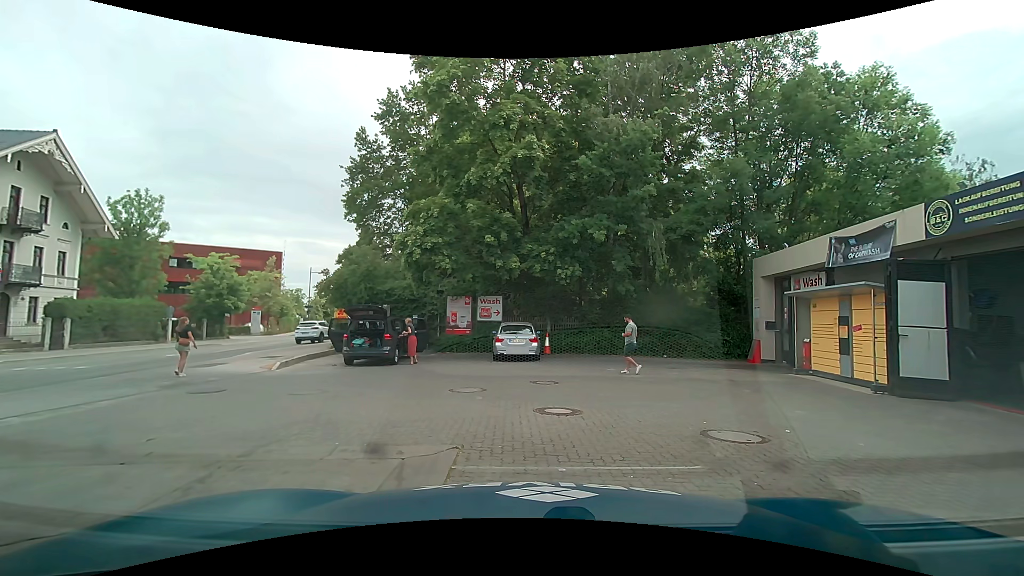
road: secondary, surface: asphalt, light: Day
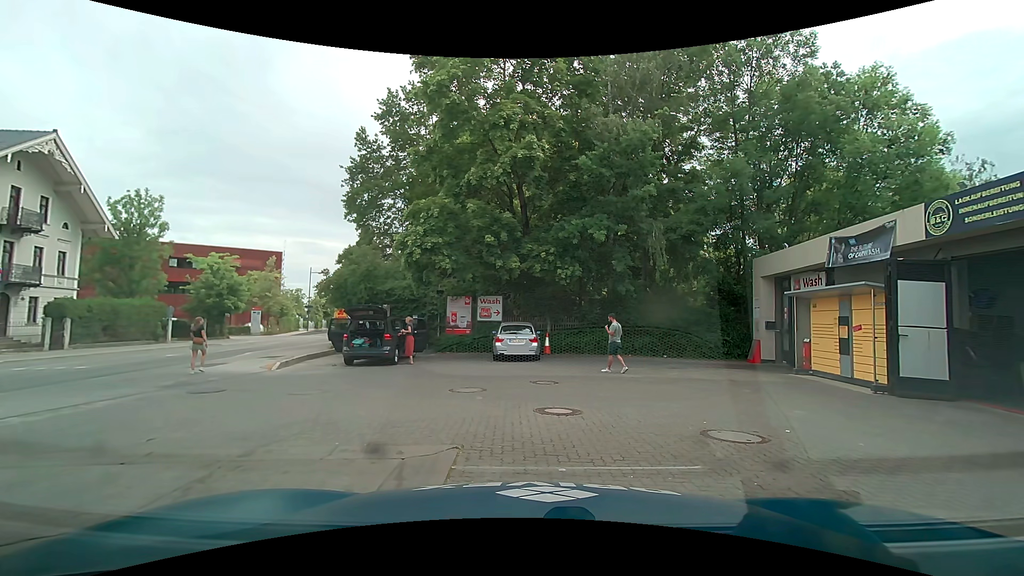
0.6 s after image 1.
(0.0, 0.0) m; 0°
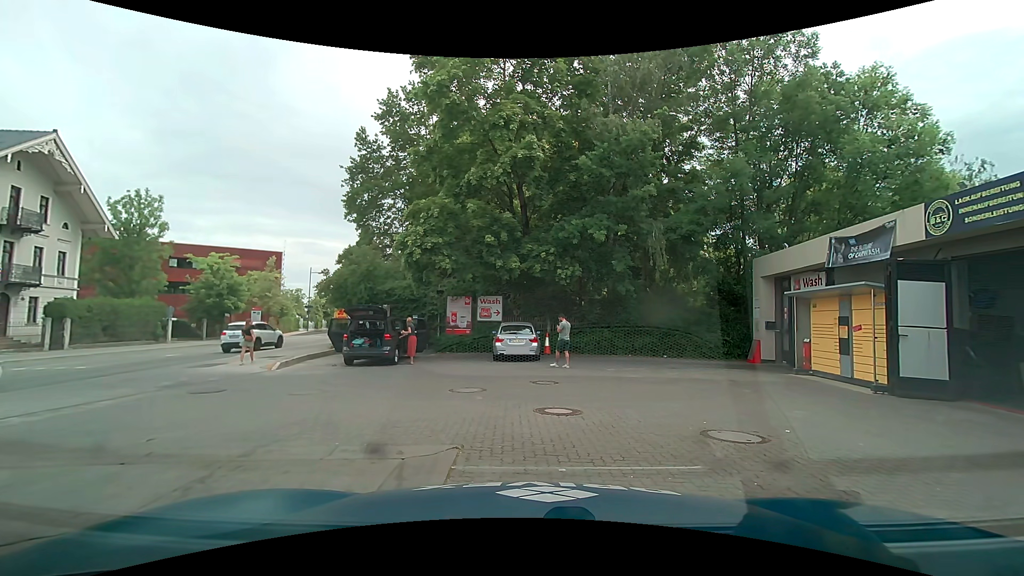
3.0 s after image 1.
(0.0, +0.1) m; 0°
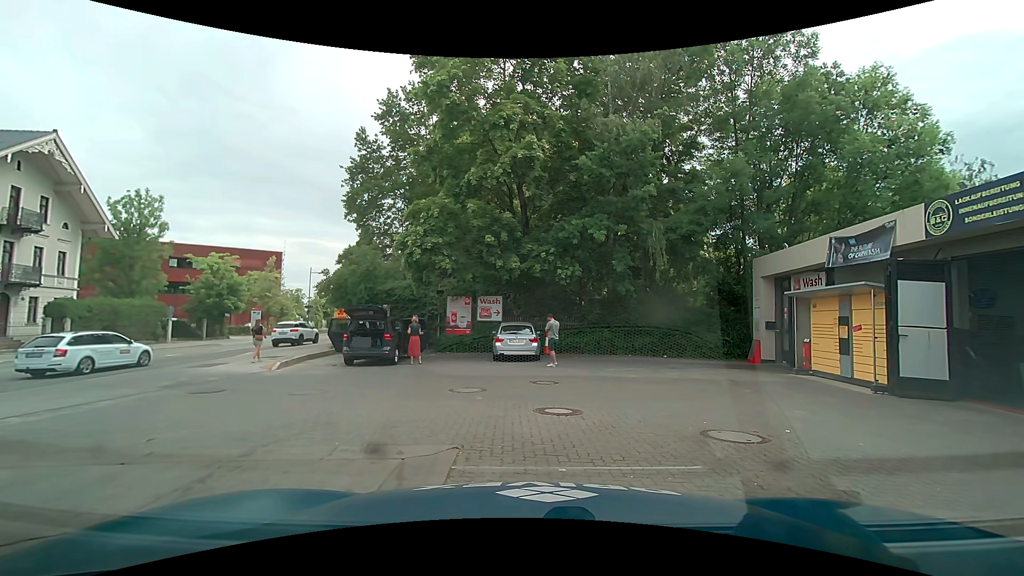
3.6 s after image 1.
(0.0, 0.0) m; 0°
